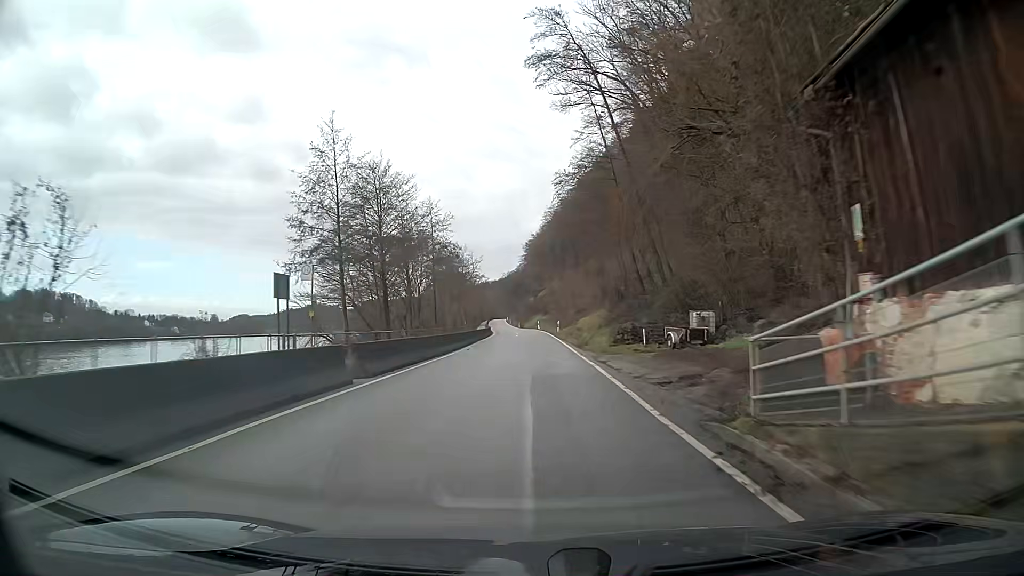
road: secondary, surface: asphalt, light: Day
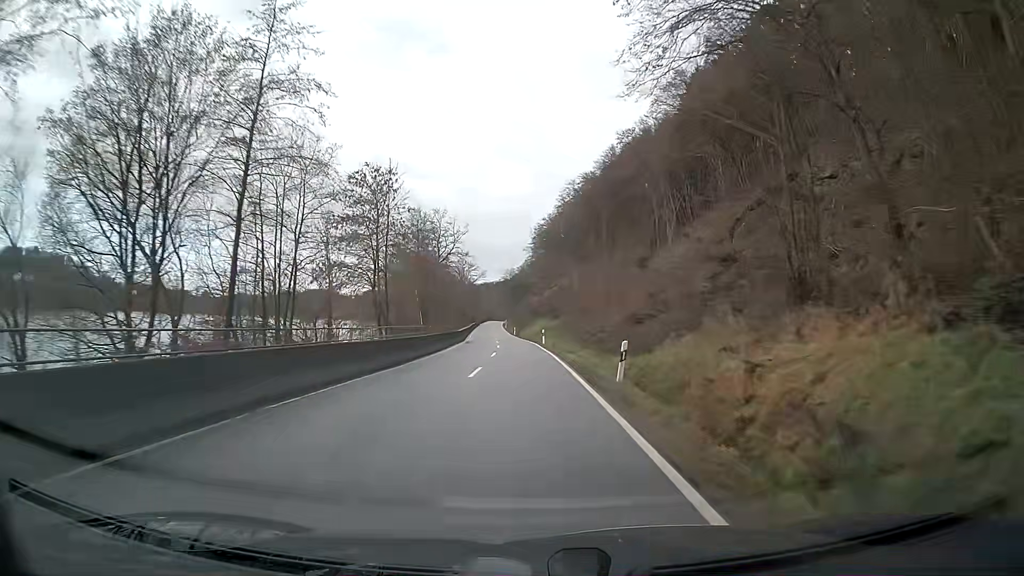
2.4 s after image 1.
(-0.1, +41.1) m; -1°
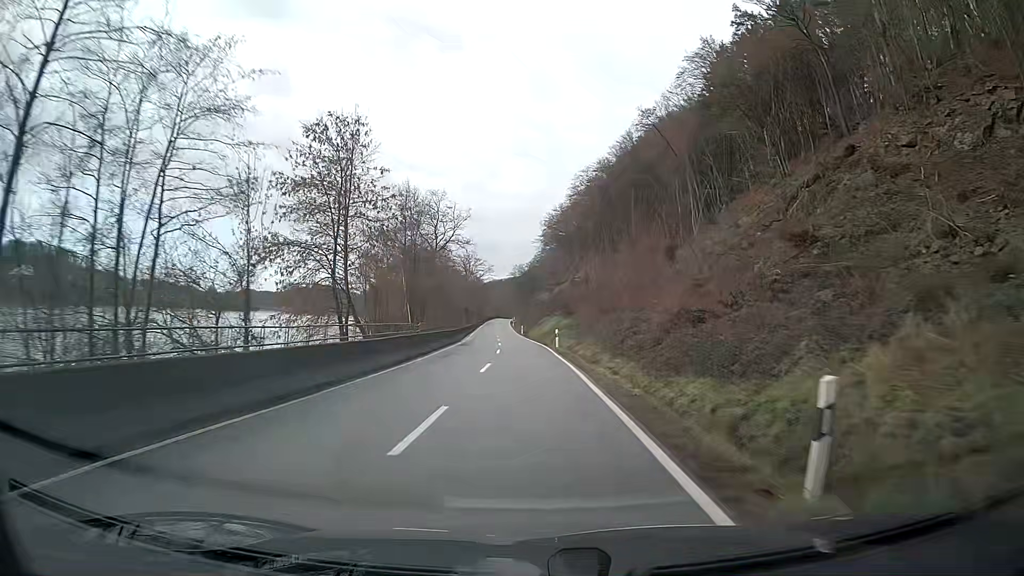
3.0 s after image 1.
(-0.1, +10.3) m; -1°
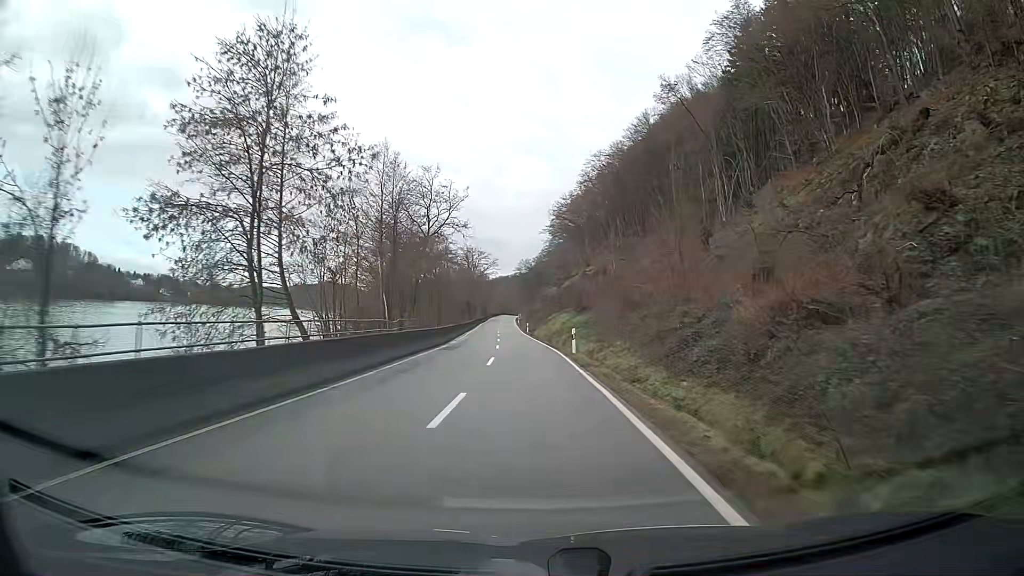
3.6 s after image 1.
(-0.1, +10.4) m; -1°
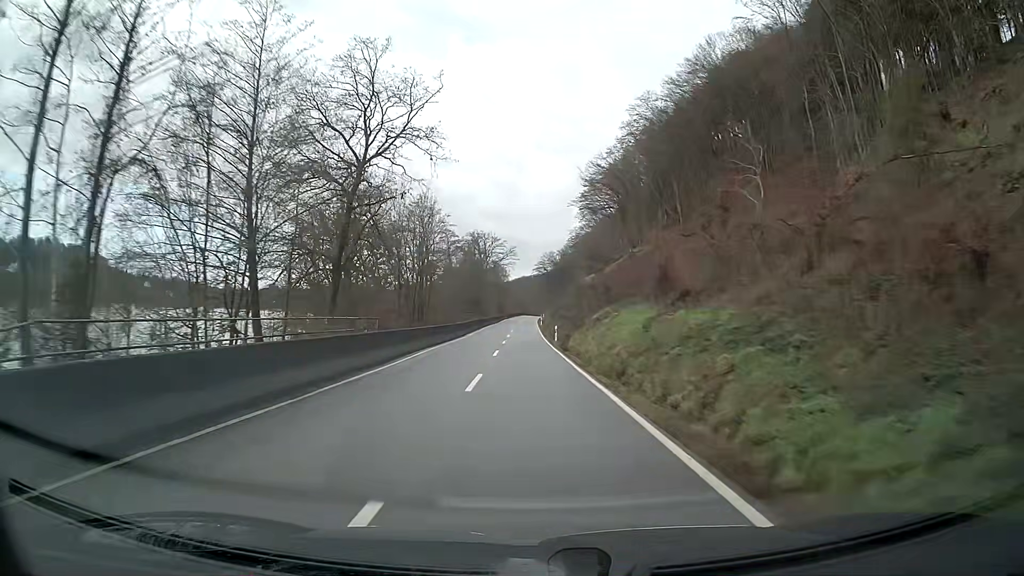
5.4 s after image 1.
(-0.4, +31.8) m; -2°
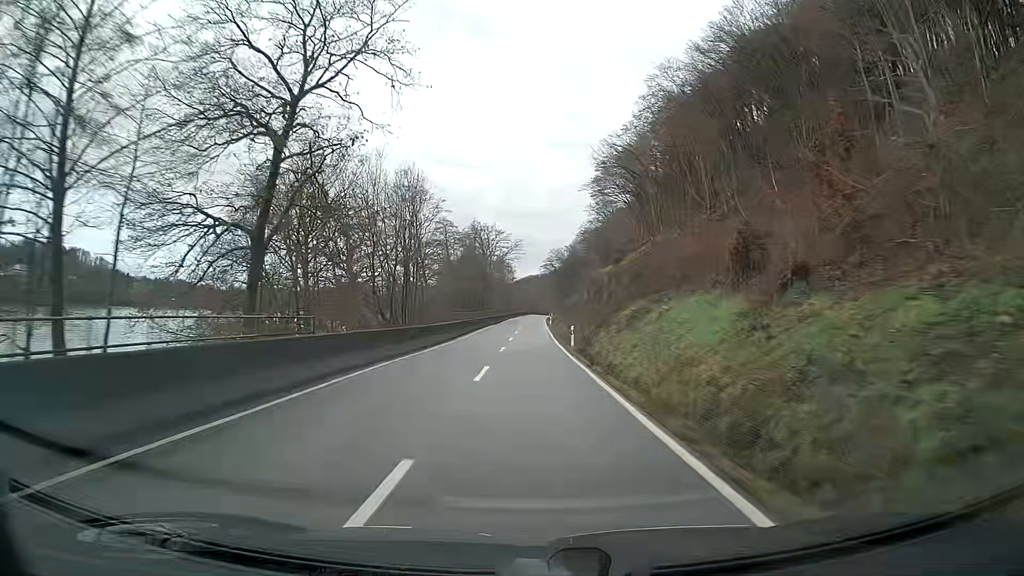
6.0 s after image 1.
(0.0, +10.8) m; 0°
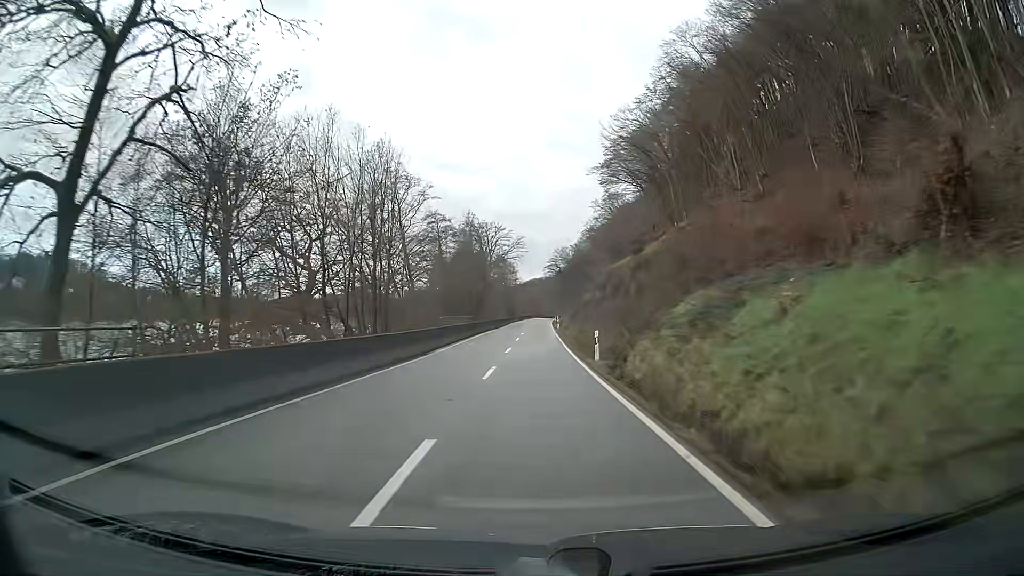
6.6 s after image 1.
(0.0, +10.8) m; 0°
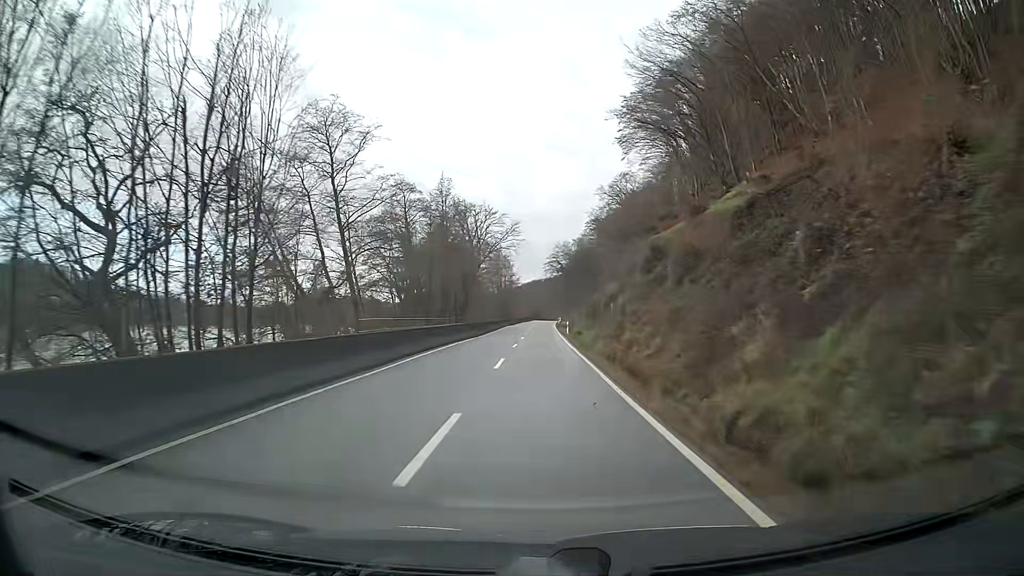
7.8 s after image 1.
(0.0, +21.9) m; 0°
